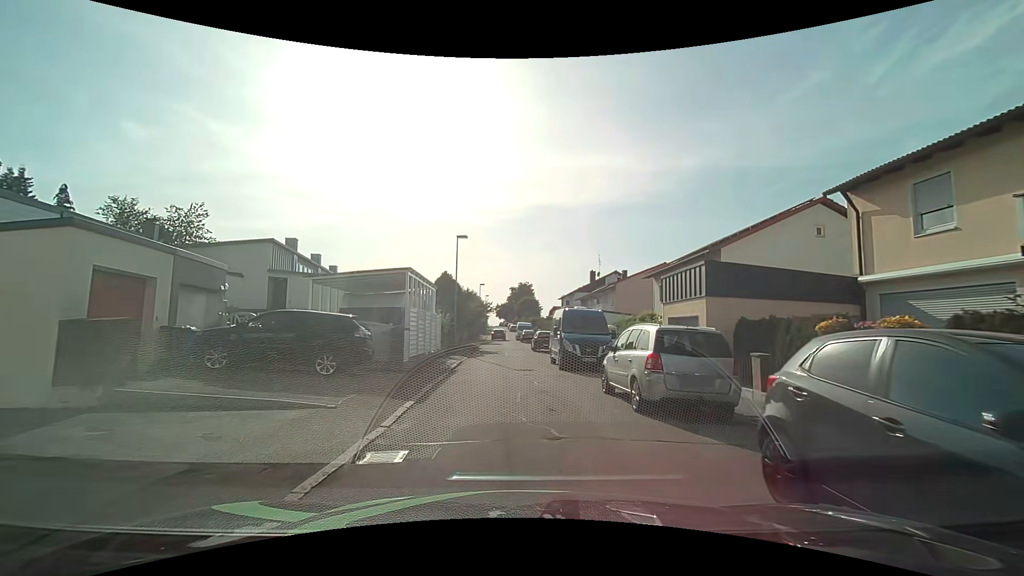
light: Day
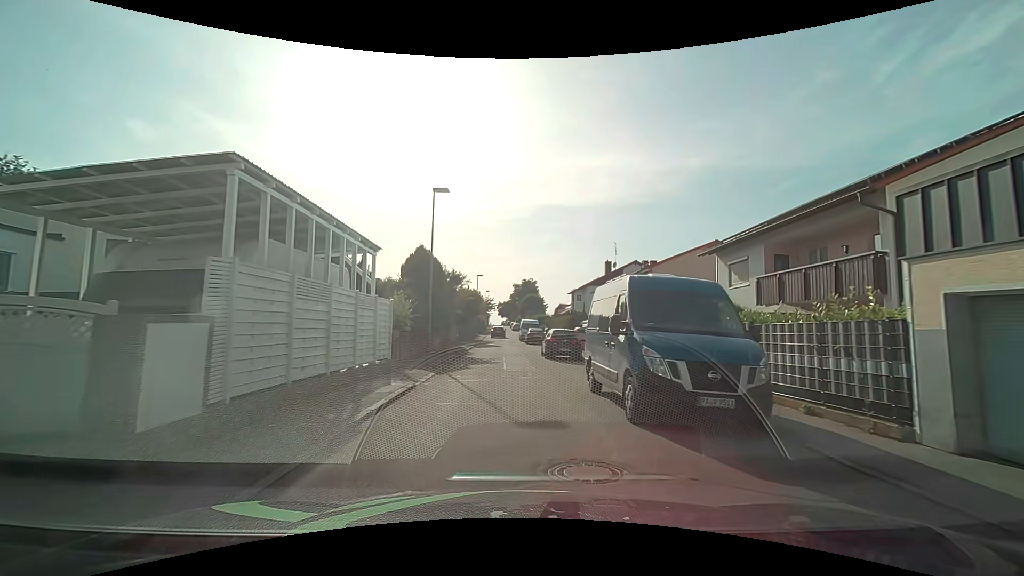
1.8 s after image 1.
(-0.1, +11.4) m; 0°
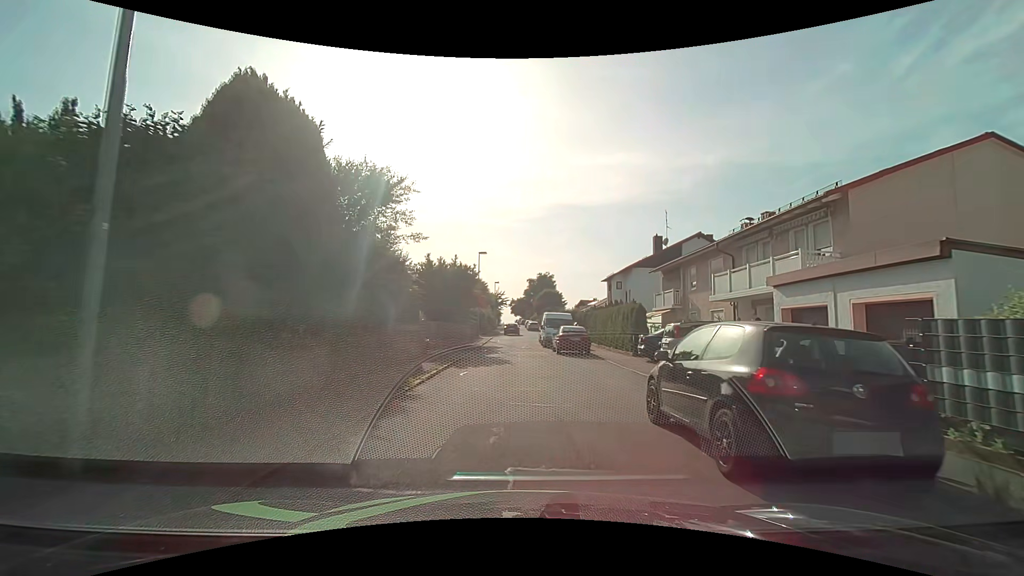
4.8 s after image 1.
(-0.4, +19.5) m; -2°
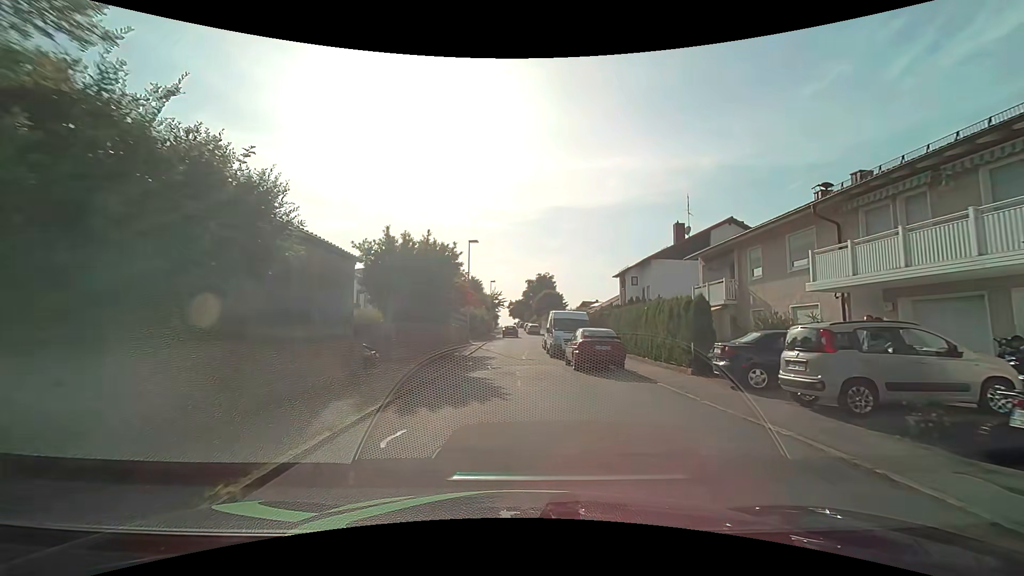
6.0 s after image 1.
(+0.1, +8.1) m; +1°
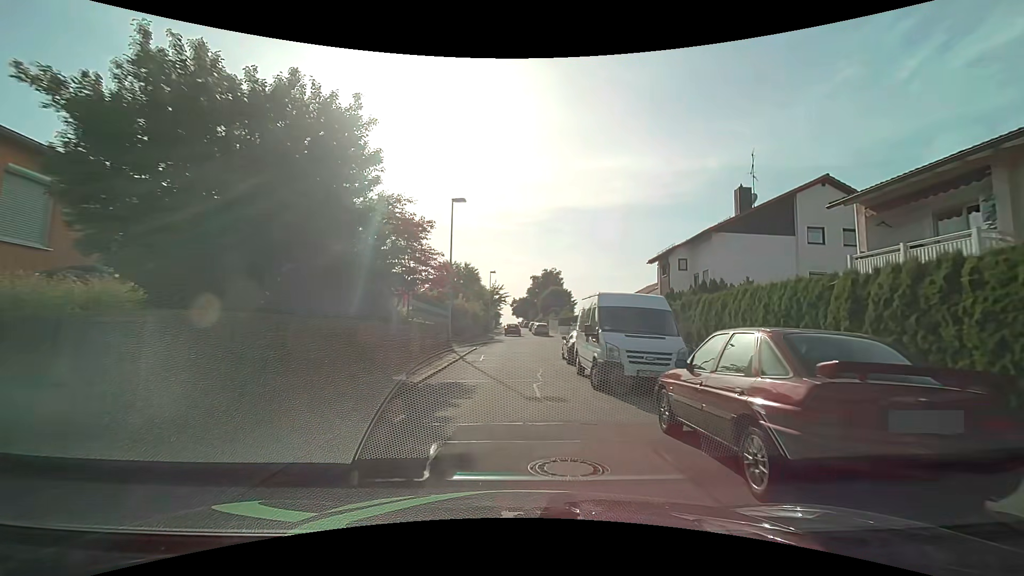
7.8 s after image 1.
(-0.2, +12.6) m; -1°
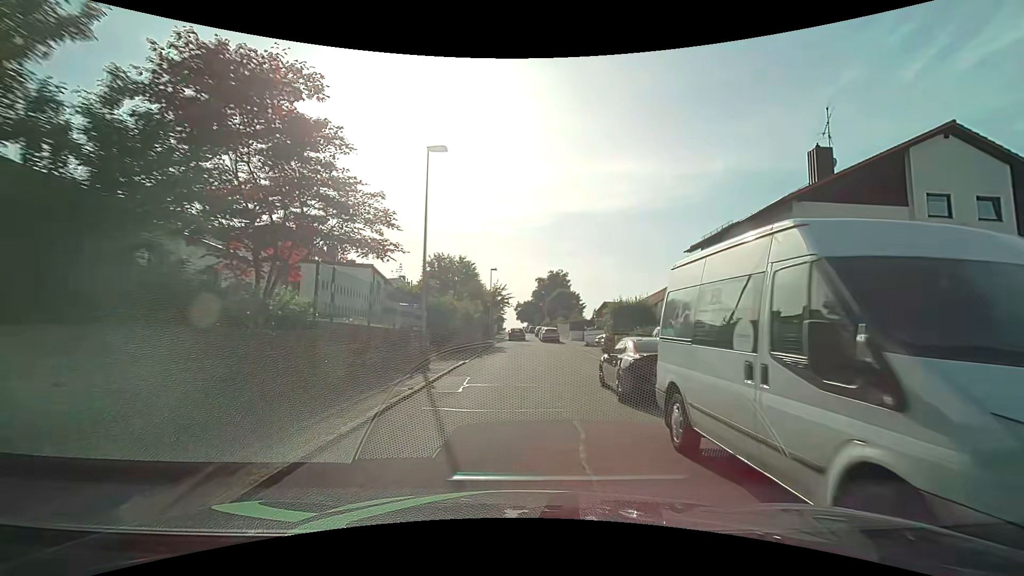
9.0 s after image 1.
(0.0, +8.5) m; 0°
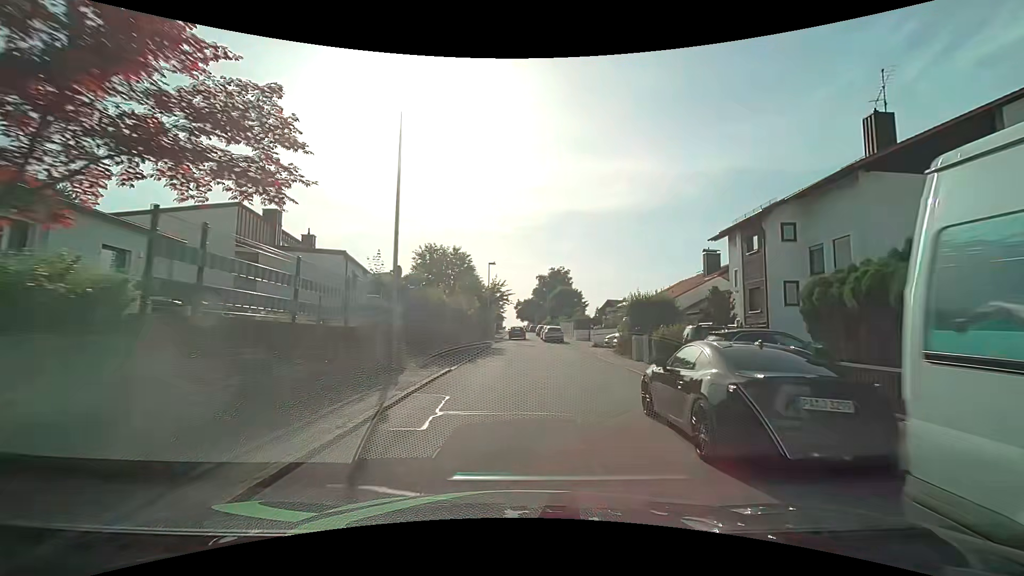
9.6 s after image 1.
(0.0, +4.3) m; 0°
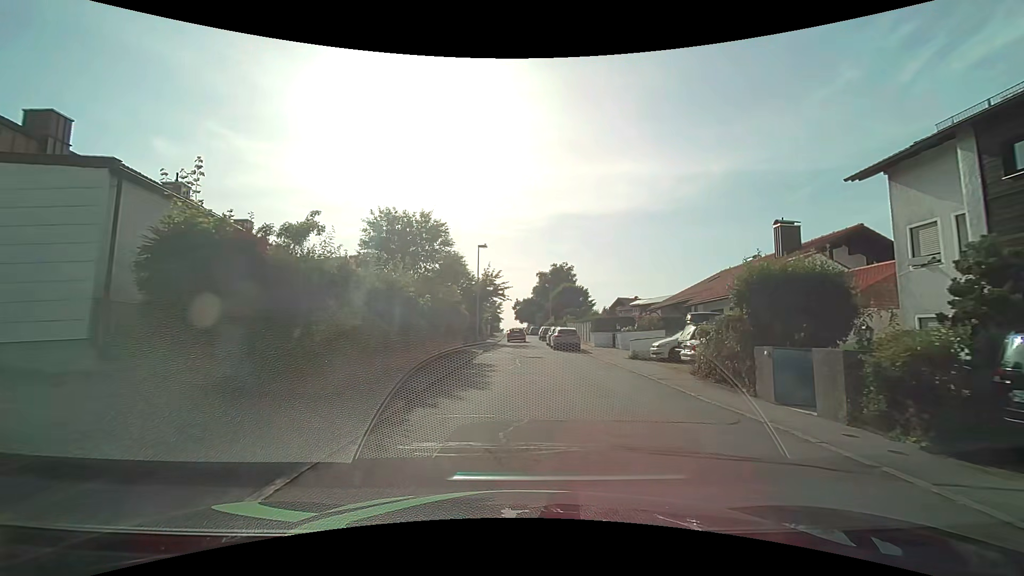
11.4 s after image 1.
(+0.1, +12.8) m; +1°
(0, +10) (0, +20) (0, +30) (0, +40) (0, +50) (0, +60) (+3, +70) (-2, +77) (-11, +80) (-21, +82) m
